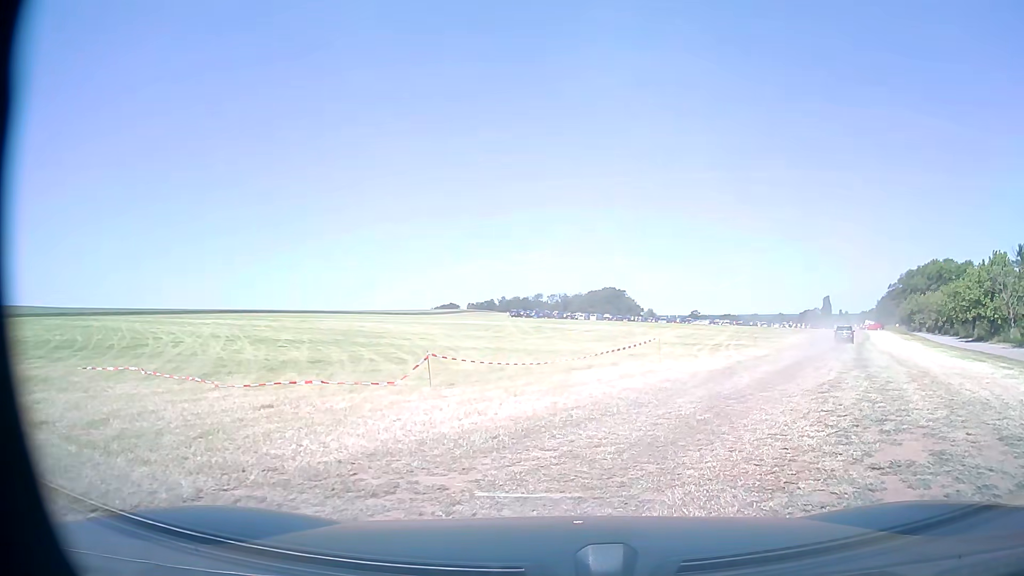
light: Day
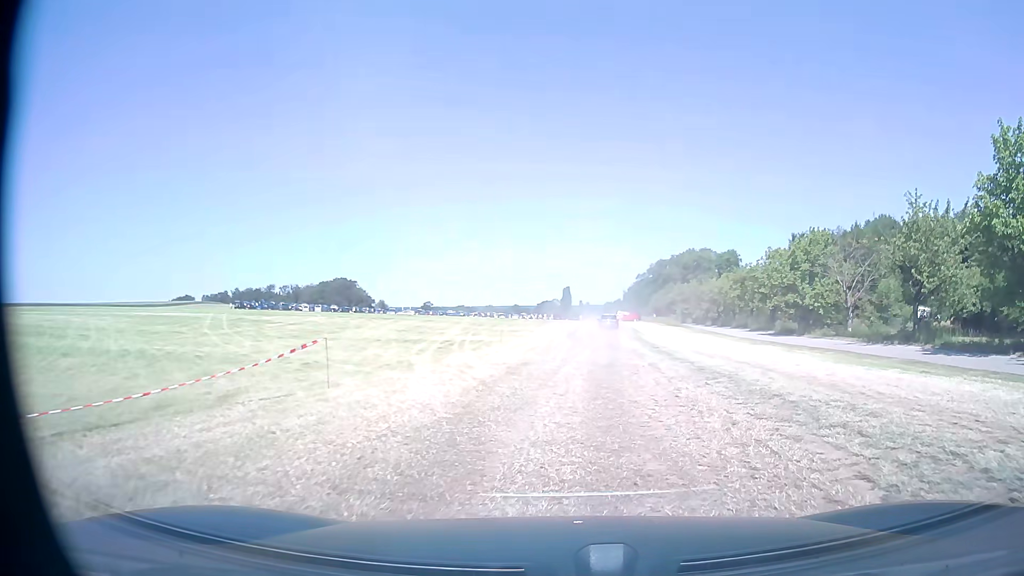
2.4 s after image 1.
(+2.8, +12.6) m; +24°
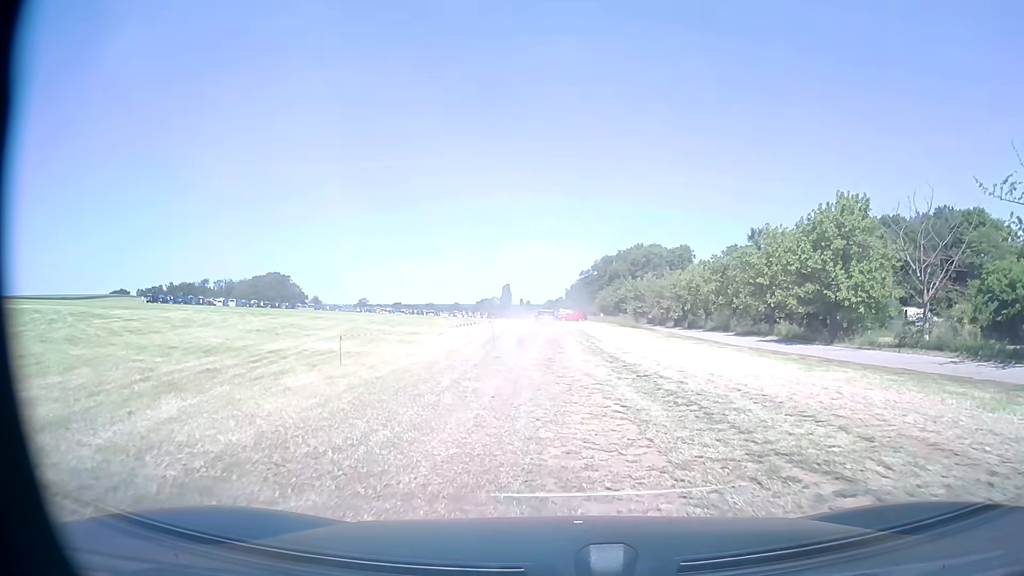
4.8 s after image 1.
(+1.5, +16.5) m; +5°
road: service
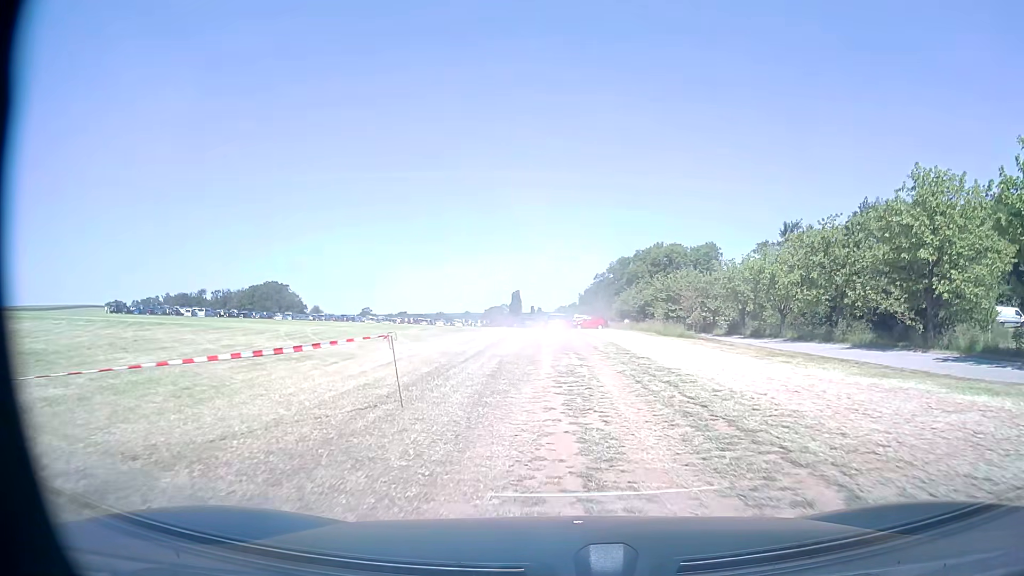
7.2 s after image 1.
(+0.2, +19.7) m; 0°
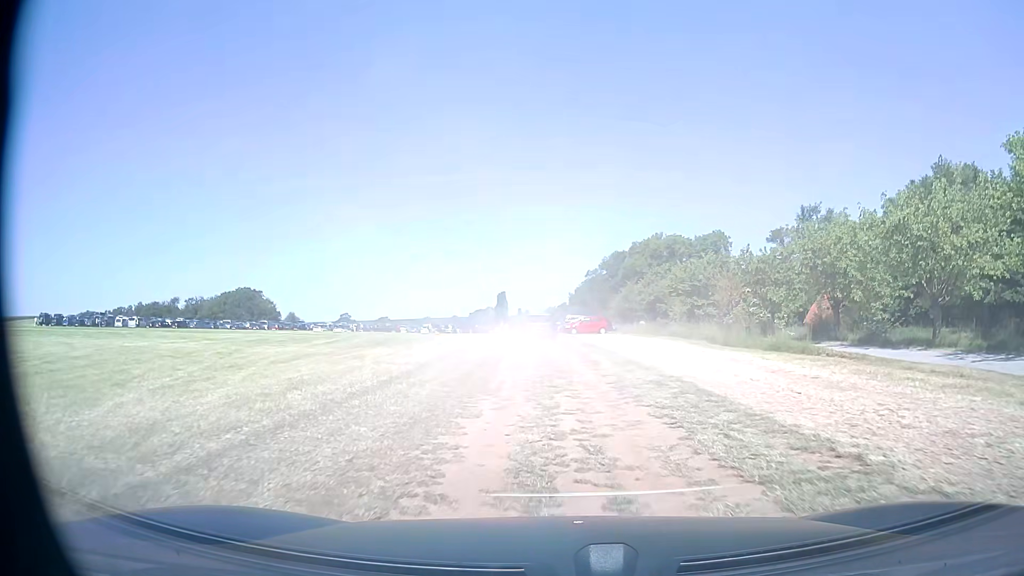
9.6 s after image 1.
(+0.1, +21.3) m; +1°
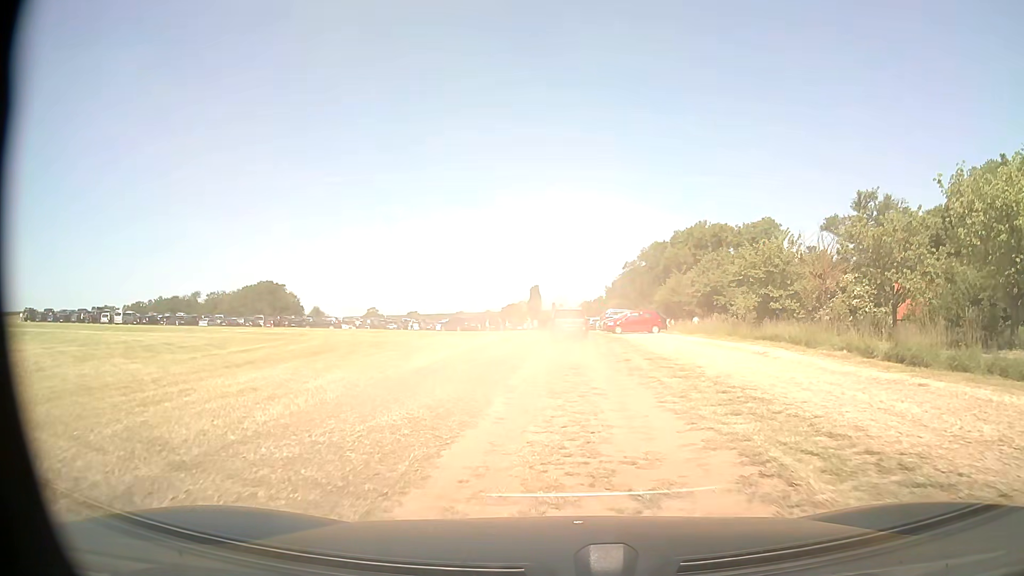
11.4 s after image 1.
(-0.2, +13.2) m; -3°
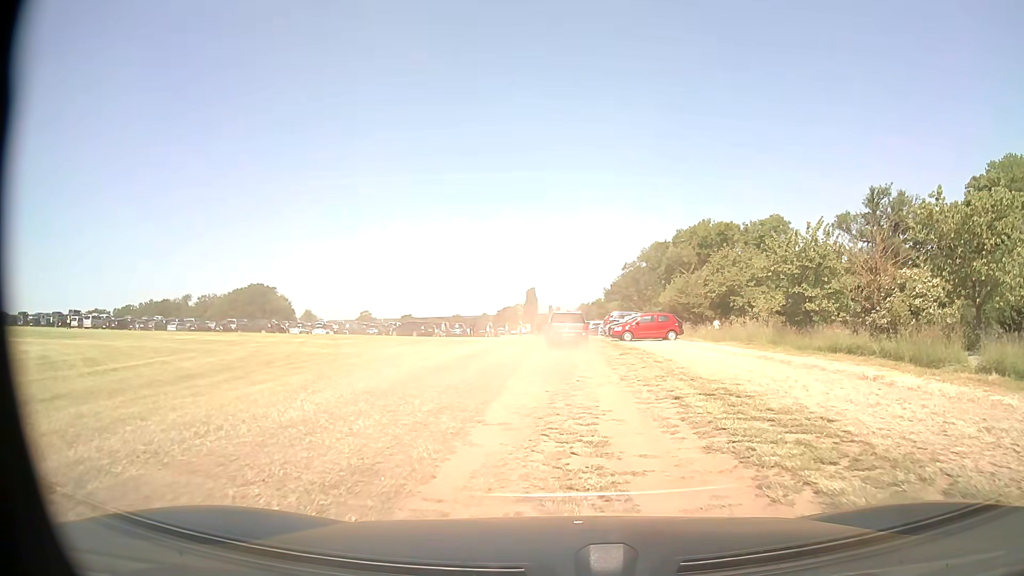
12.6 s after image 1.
(0.0, +7.6) m; -1°
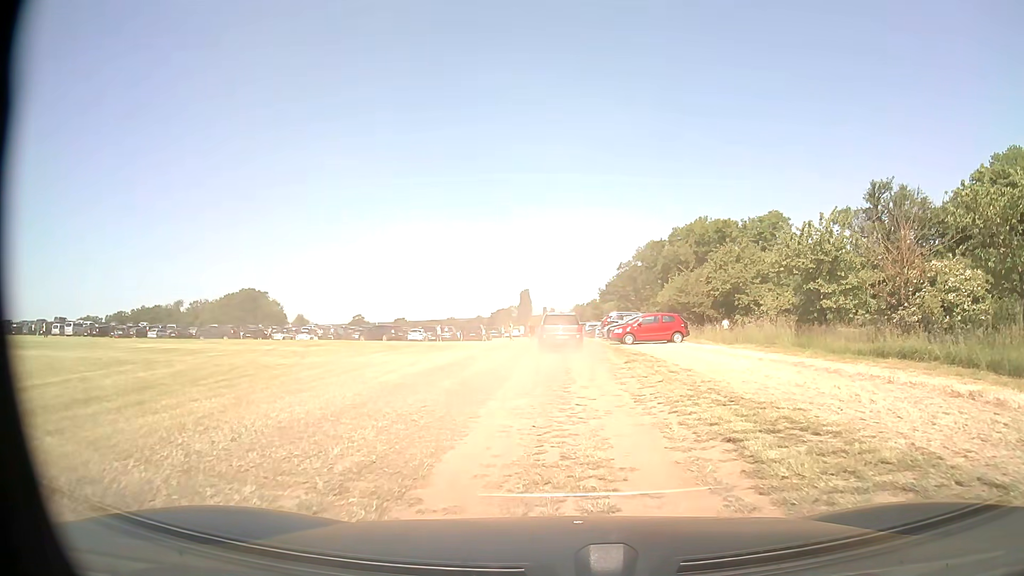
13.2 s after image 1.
(+0.1, +3.5) m; +3°
